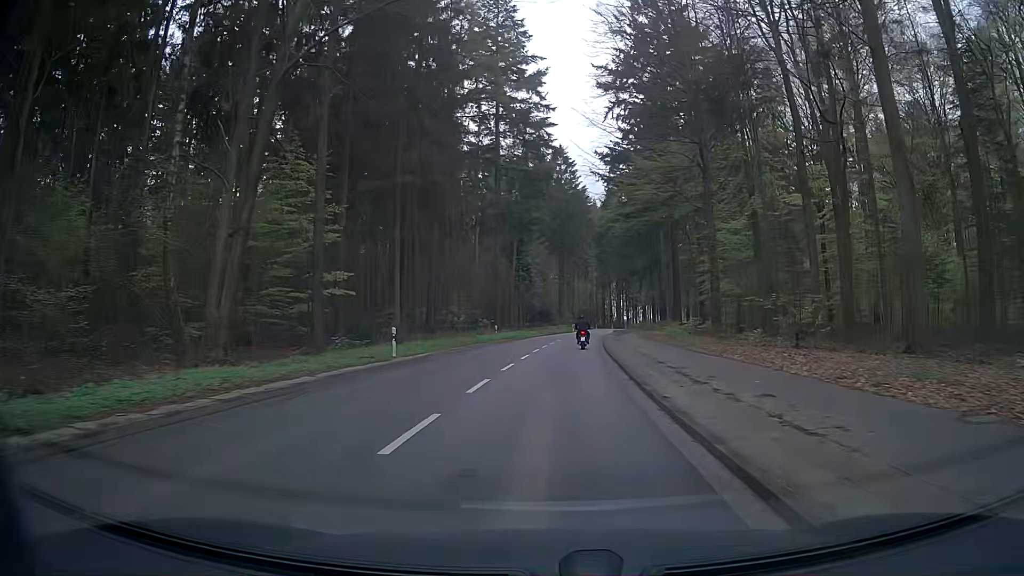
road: secondary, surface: asphalt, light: Day
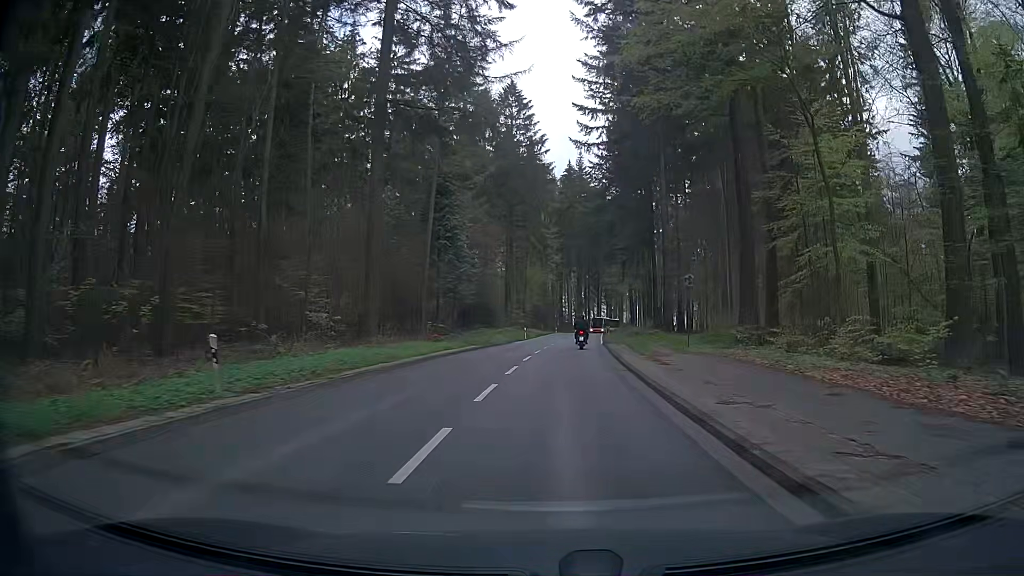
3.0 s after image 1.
(+1.0, +37.2) m; +4°
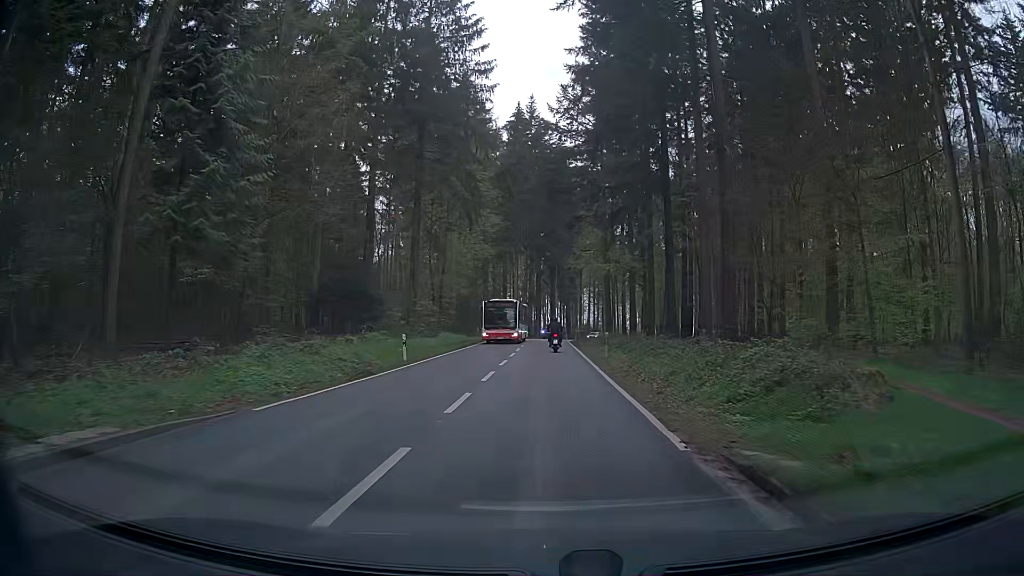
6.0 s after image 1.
(+1.5, +37.2) m; +5°
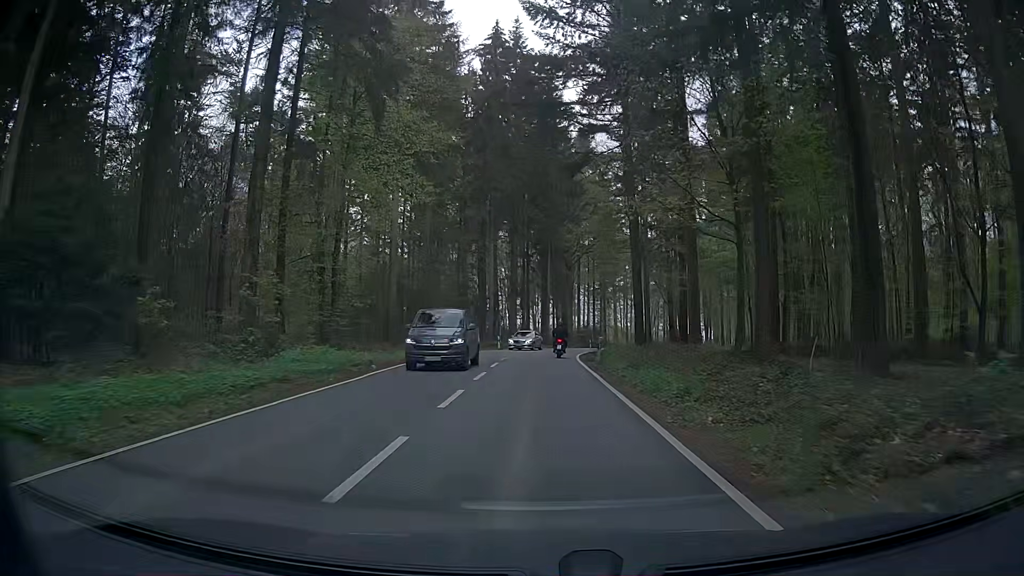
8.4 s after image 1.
(+0.1, +29.4) m; +1°
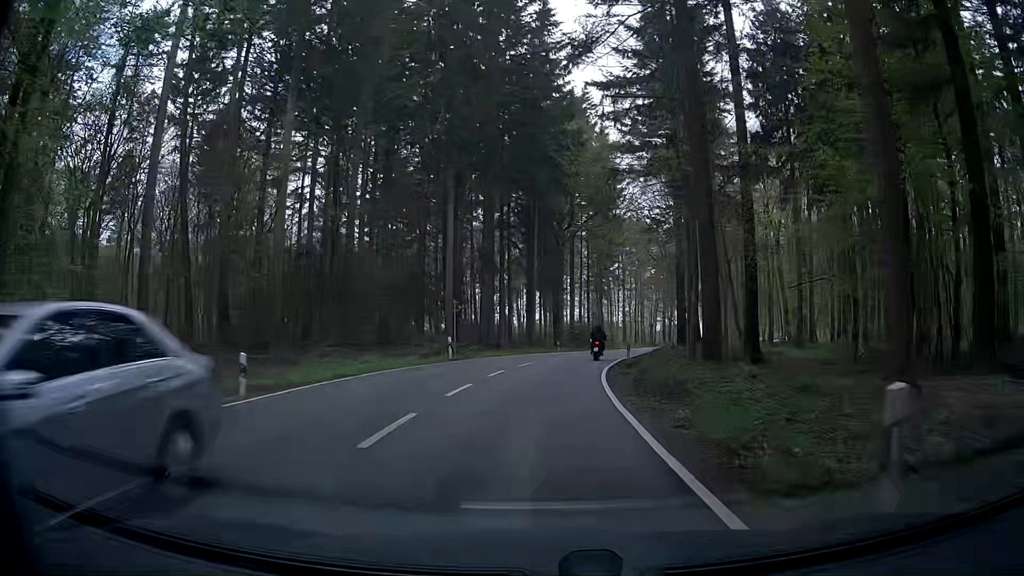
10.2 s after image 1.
(-0.2, +21.8) m; 0°
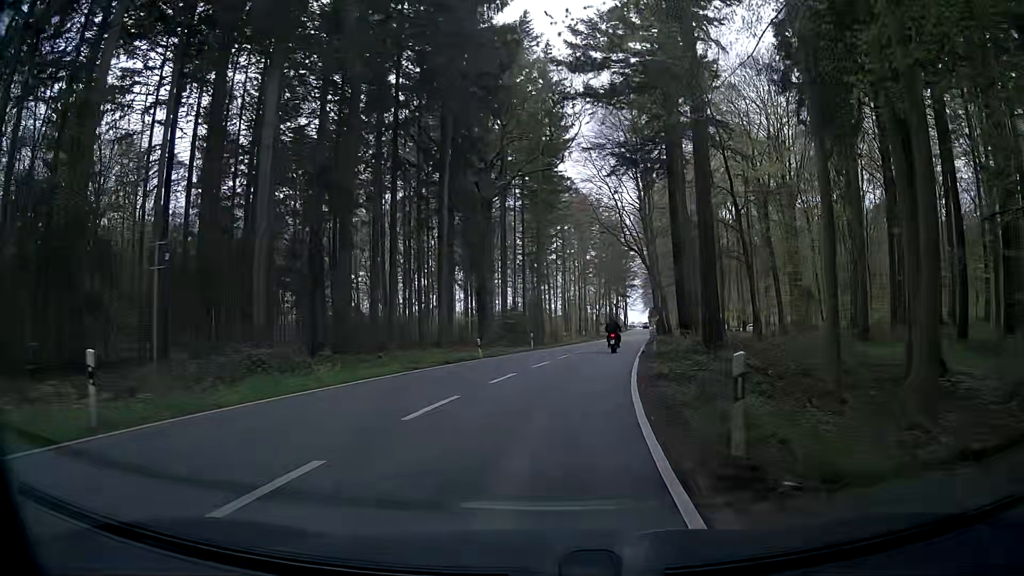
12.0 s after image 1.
(+0.9, +21.9) m; +4°
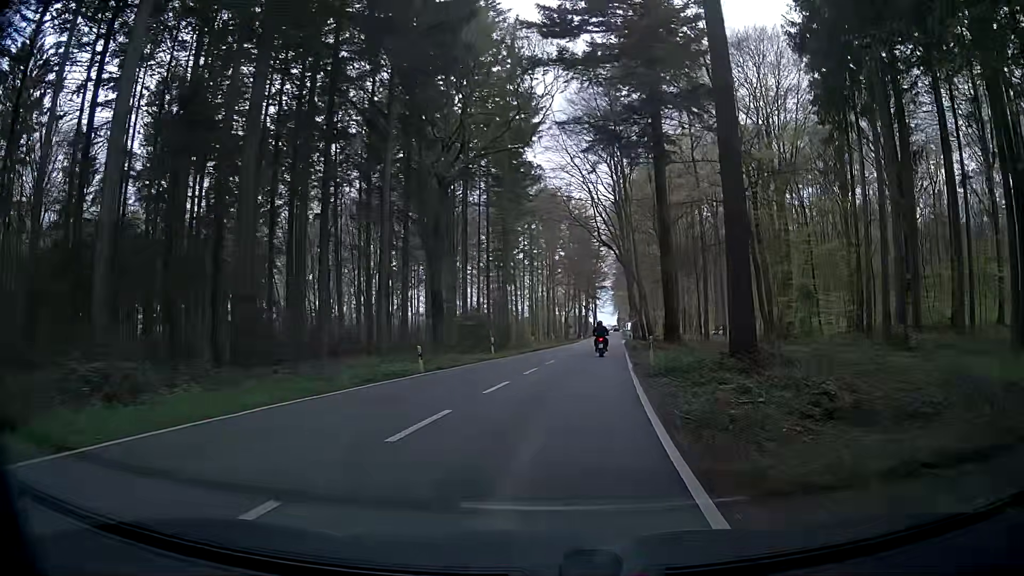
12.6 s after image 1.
(+0.2, +7.4) m; +3°
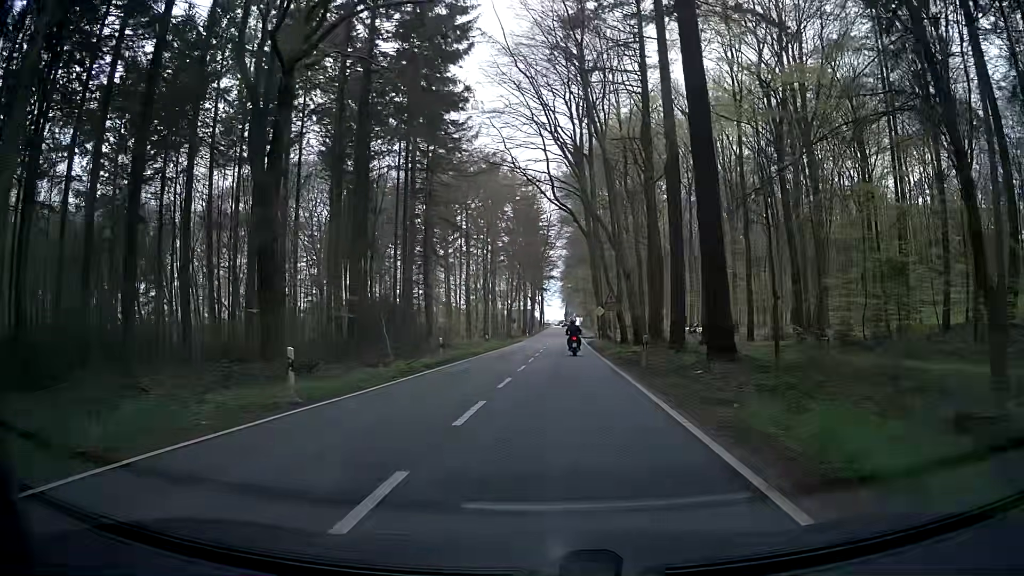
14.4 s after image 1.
(+1.5, +22.5) m; +5°
(0, +10) (0, +20) (+1, +30) (+2, +40) (+2, +50) (+3, +60) (+3, +70) (+4, +80) (+4, +90) (+5, +100) m
